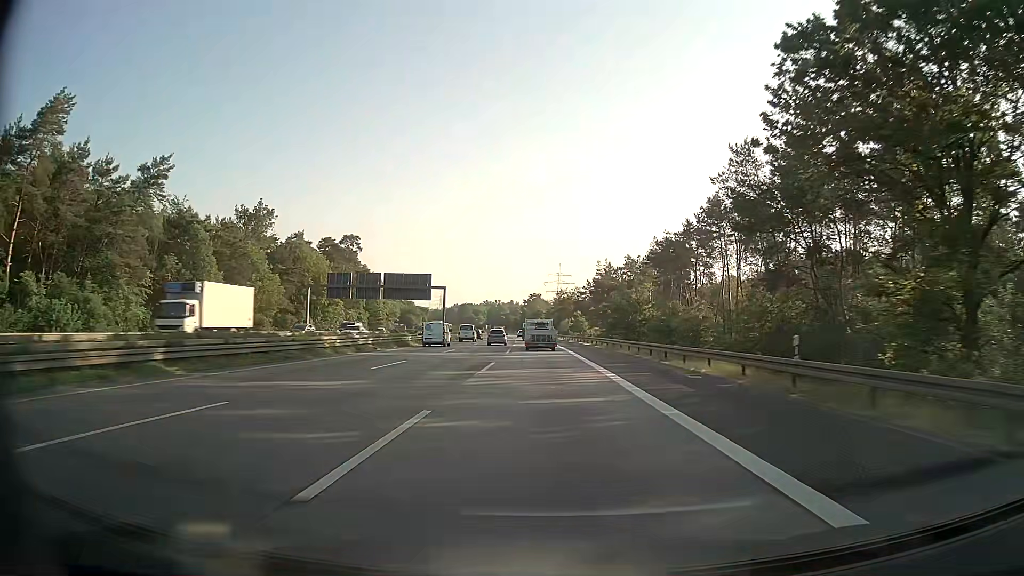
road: motorway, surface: asphalt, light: Day
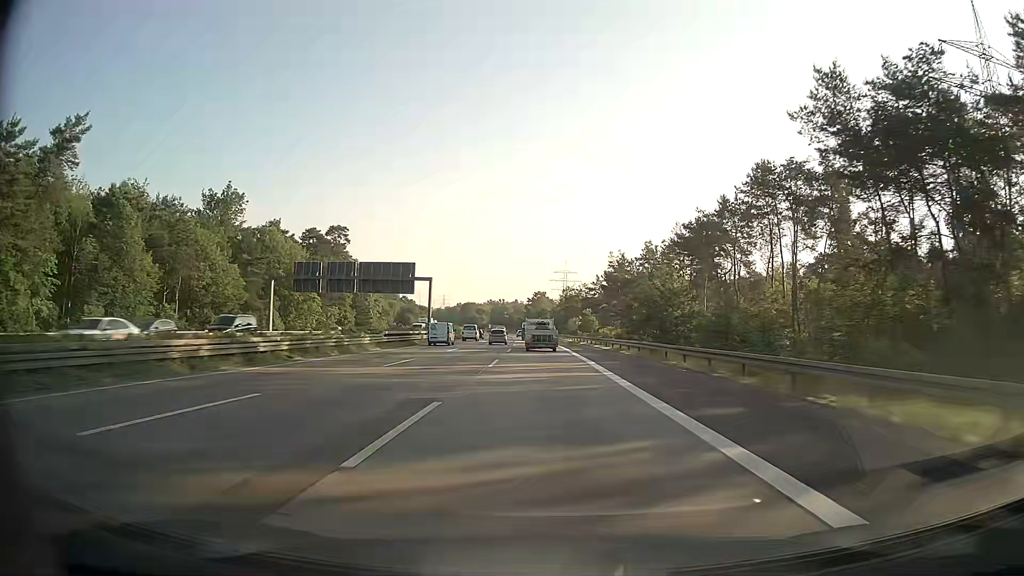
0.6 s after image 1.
(0.0, +16.0) m; 0°
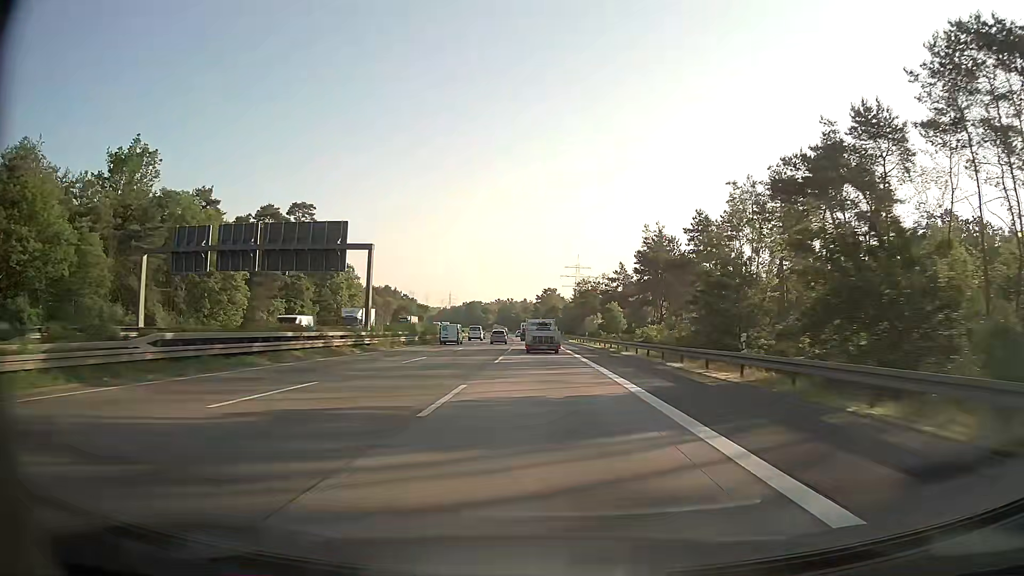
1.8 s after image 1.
(-0.1, +32.1) m; -1°
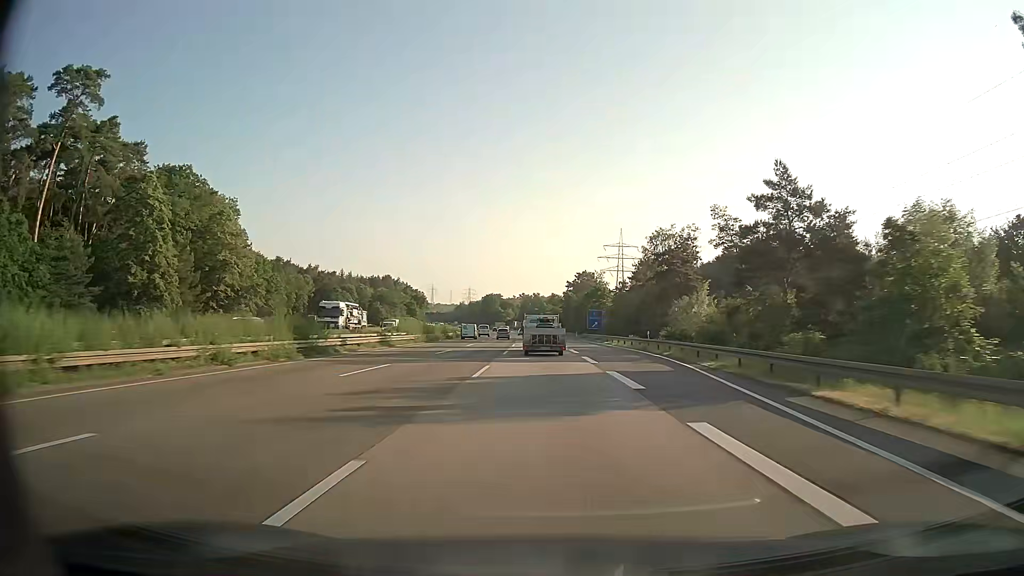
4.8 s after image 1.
(-1.6, +80.7) m; -2°
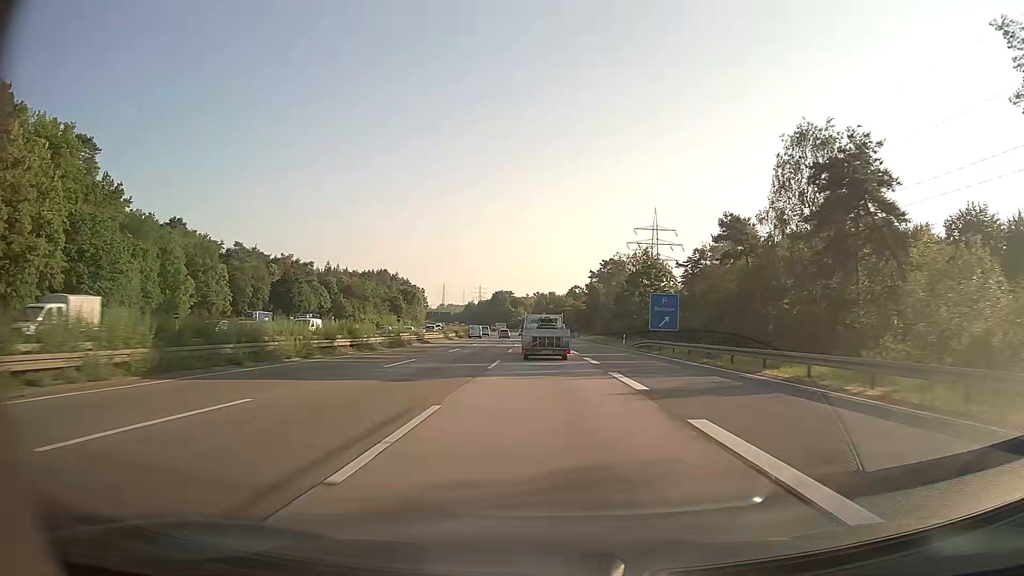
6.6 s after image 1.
(-0.6, +47.9) m; -2°
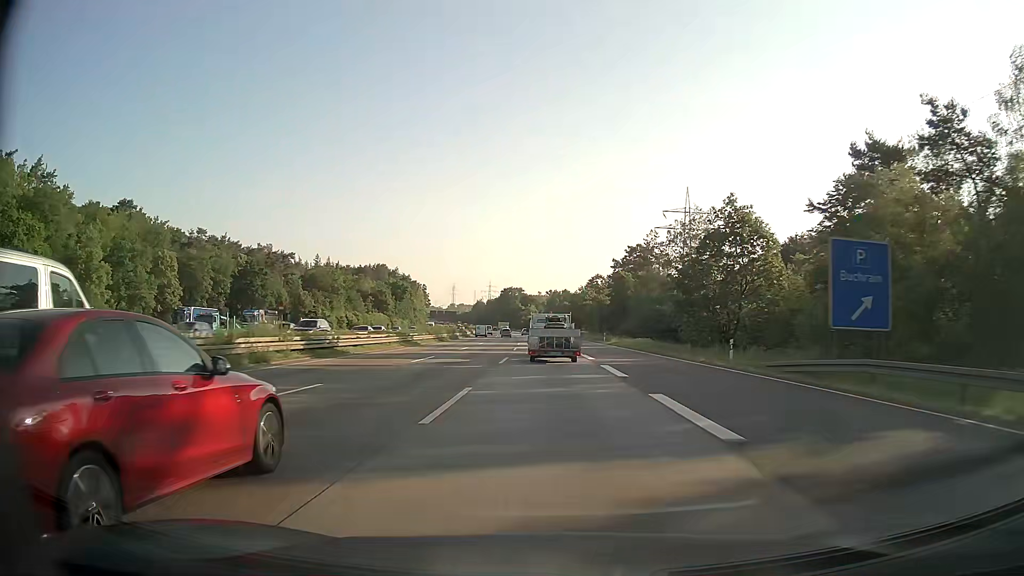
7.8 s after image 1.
(-0.1, +31.8) m; -1°
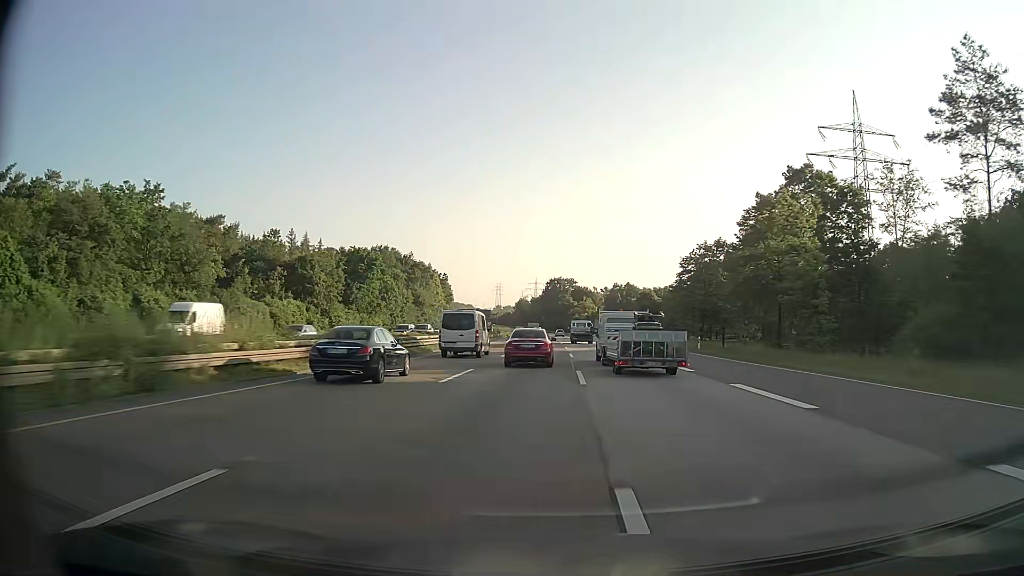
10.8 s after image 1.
(-3.4, +80.9) m; -4°
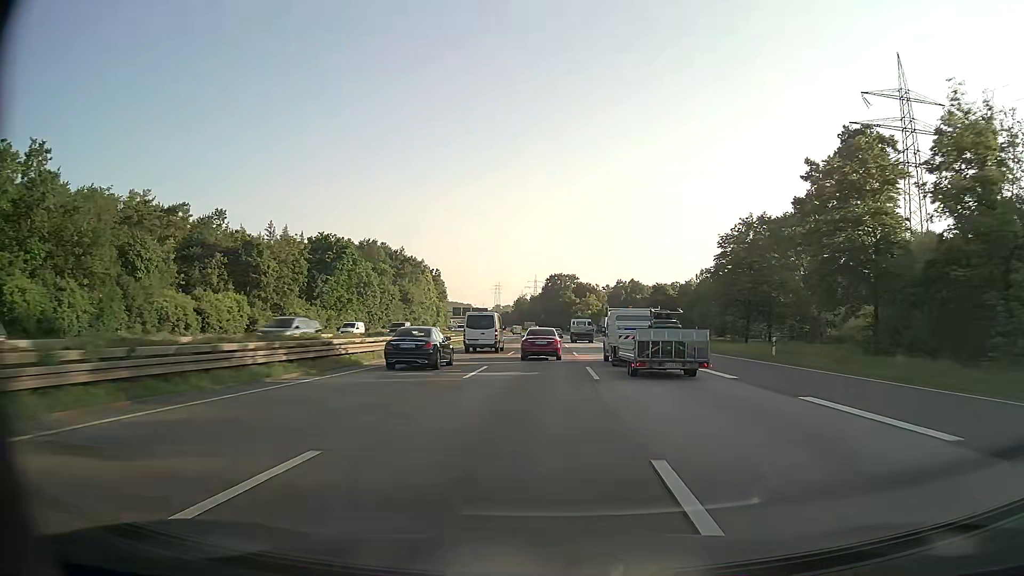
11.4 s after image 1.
(0.0, +16.5) m; 0°
(0, +10) (0, +20) (0, +30) (0, +40) (0, +50) (0, +60) (0, +70) (0, +80) (0, +90) (0, +100) m
